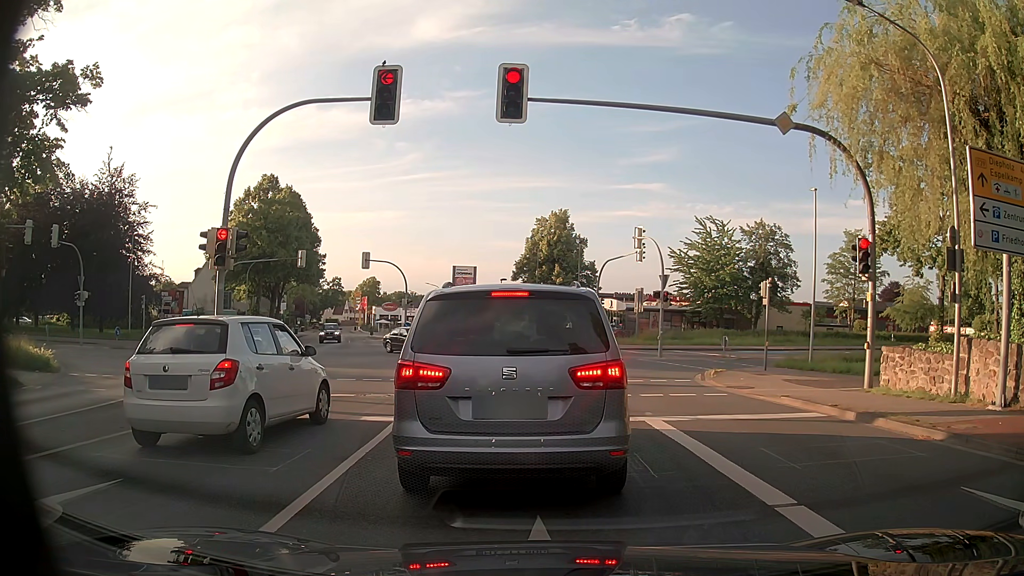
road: primary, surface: asphalt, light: Day
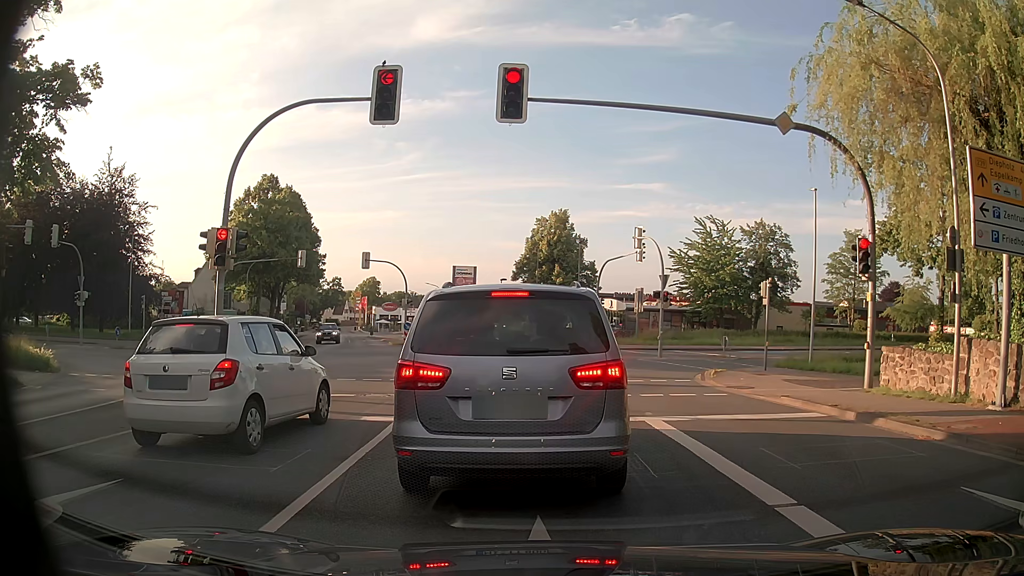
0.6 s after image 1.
(0.0, 0.0) m; 0°
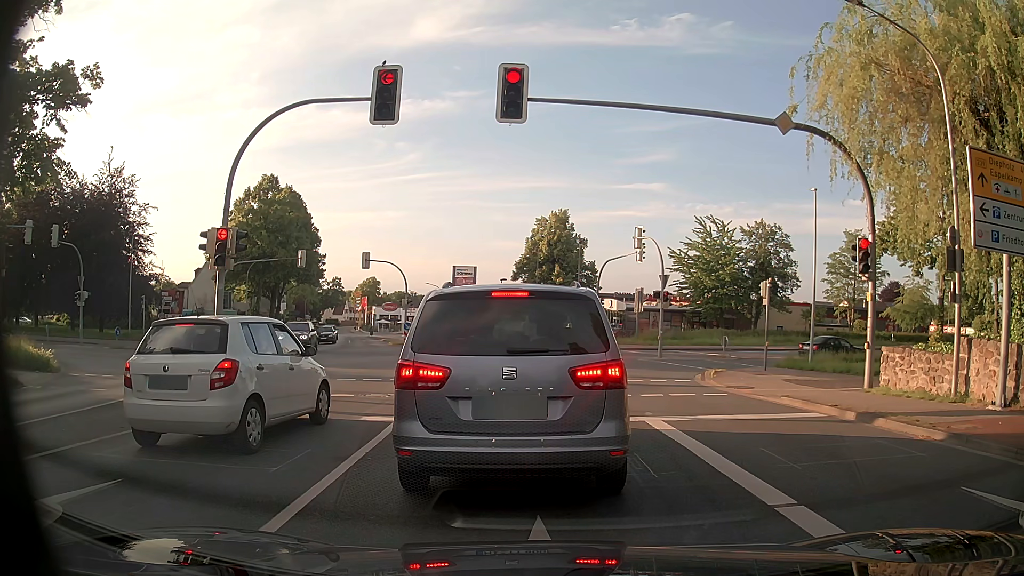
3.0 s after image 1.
(0.0, 0.0) m; 0°
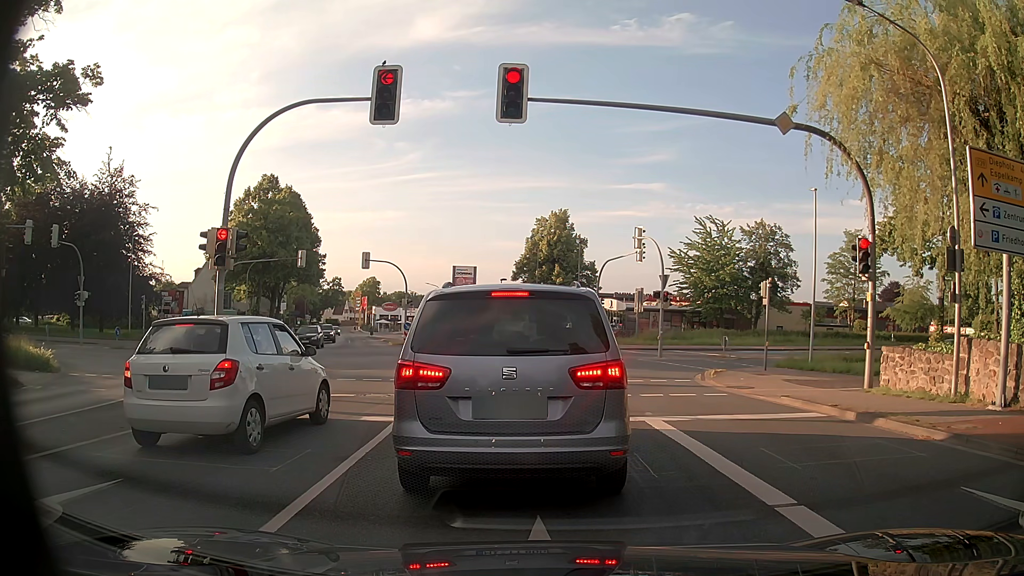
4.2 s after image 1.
(0.0, 0.0) m; 0°
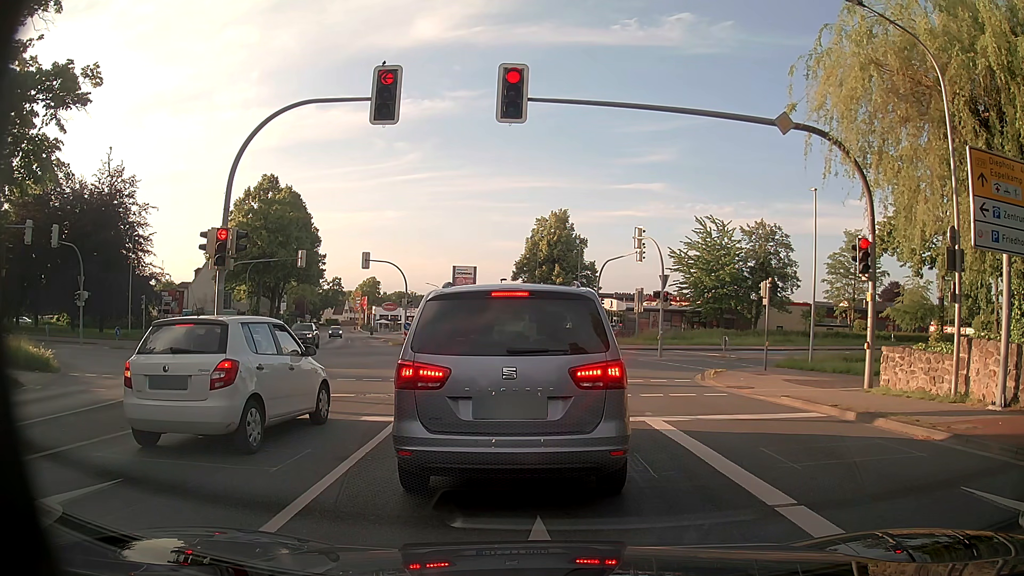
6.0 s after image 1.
(0.0, 0.0) m; 0°
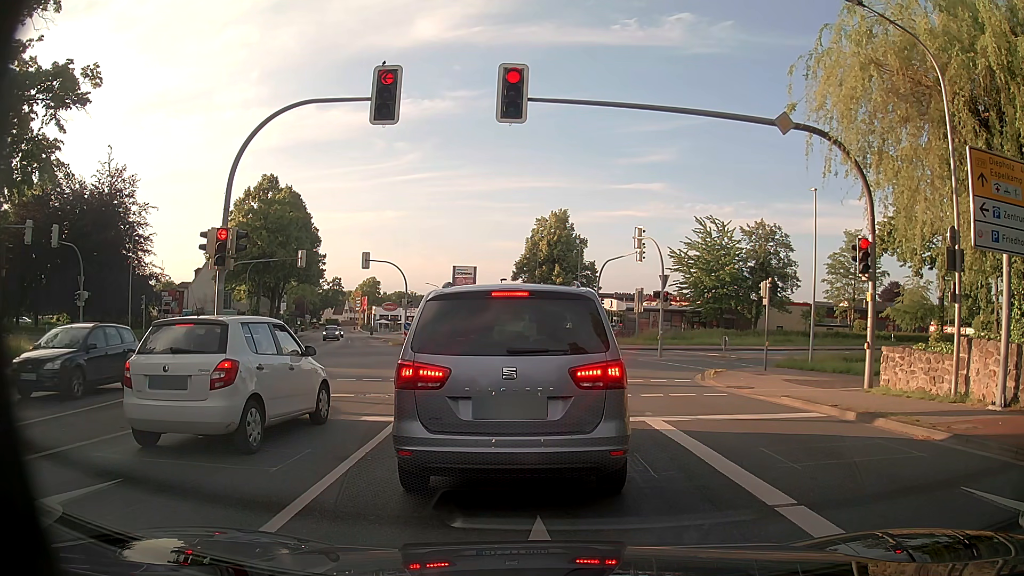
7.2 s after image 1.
(0.0, 0.0) m; 0°
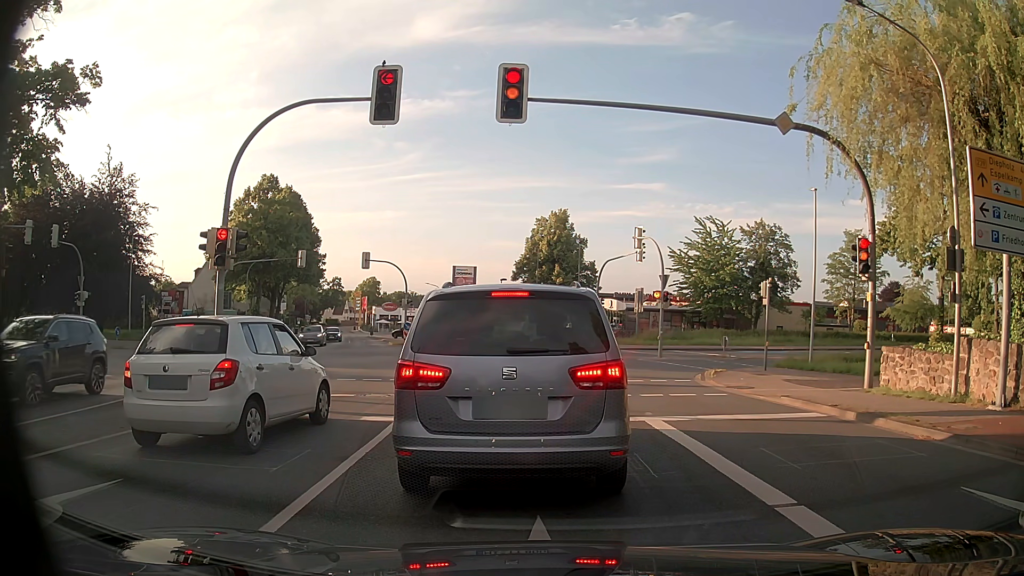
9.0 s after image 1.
(0.0, 0.0) m; 0°
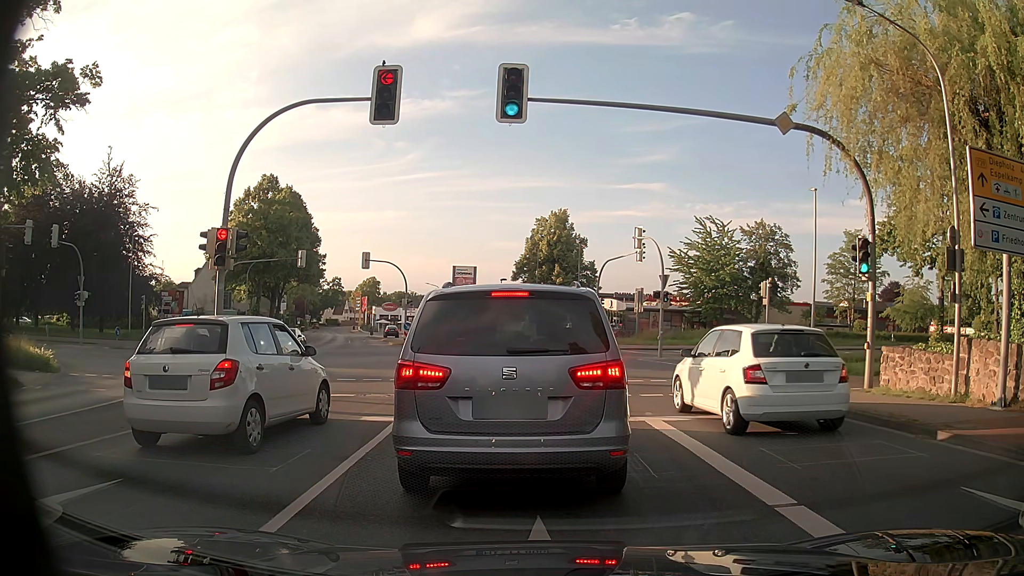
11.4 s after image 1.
(0.0, 0.0) m; 0°
(0, +10) (0, +20) (-1, +30) (-2, +40) (-4, +50) (-6, +59) (-9, +69) (-12, +79) (-15, +88) (-18, +98) m
